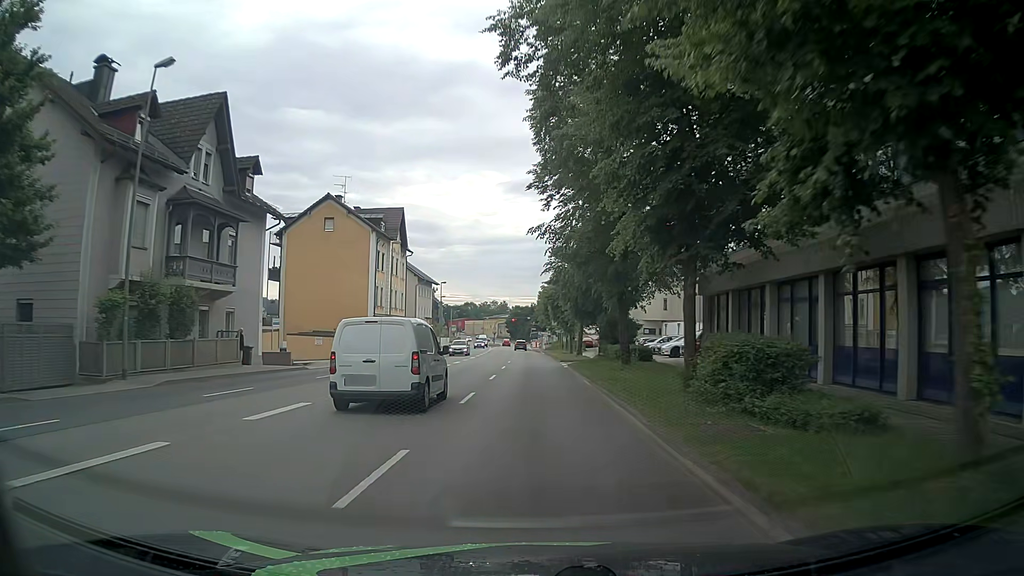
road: primary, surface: asphalt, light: Day
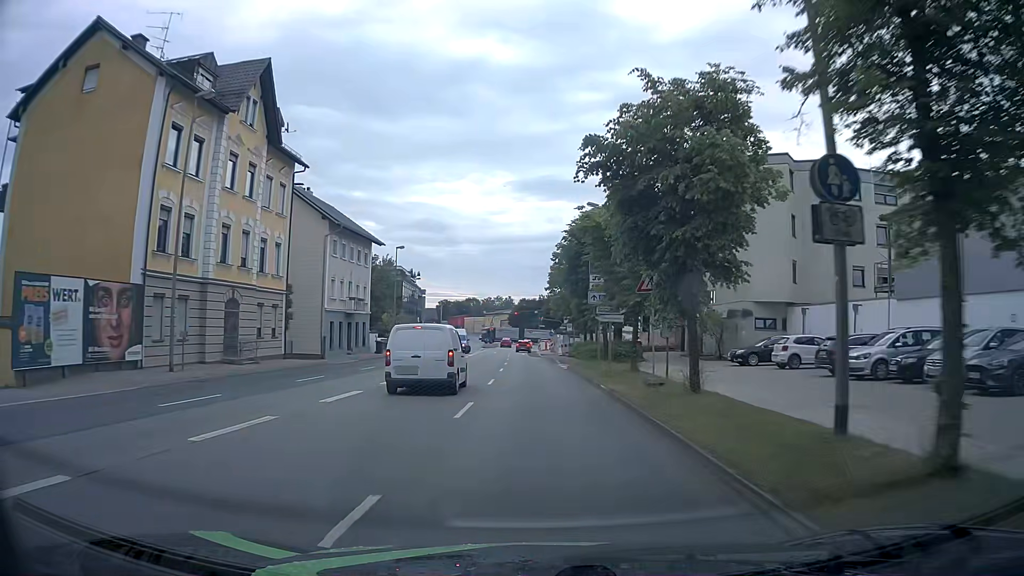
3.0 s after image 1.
(-0.3, +38.5) m; -1°
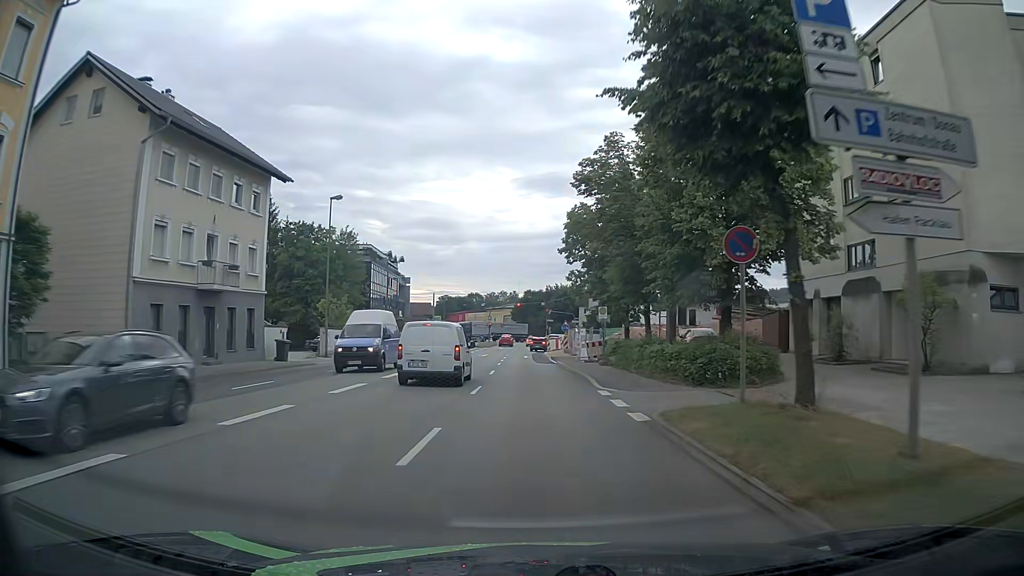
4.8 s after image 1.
(+0.1, +23.0) m; -1°
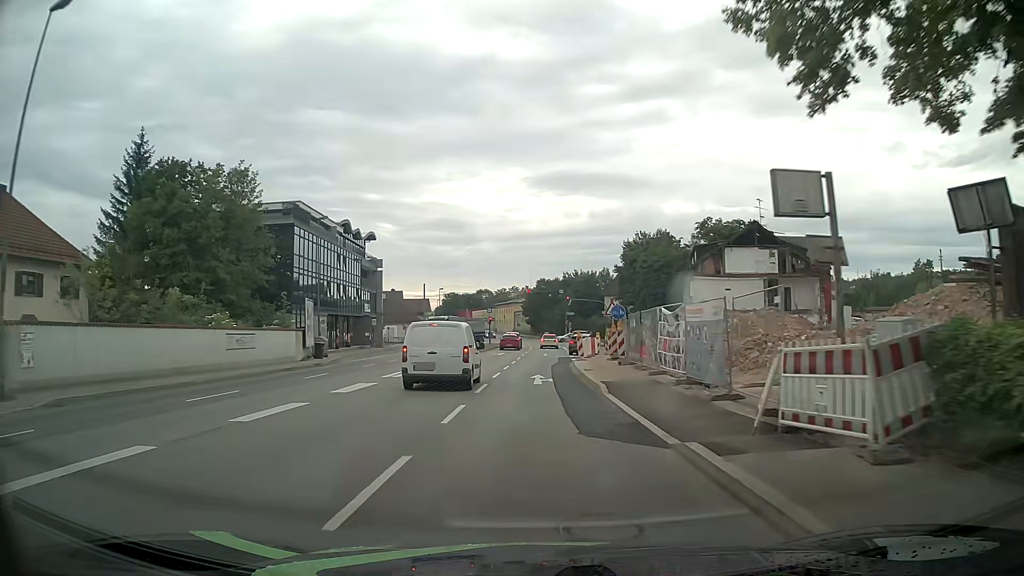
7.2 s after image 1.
(-0.1, +29.4) m; -1°
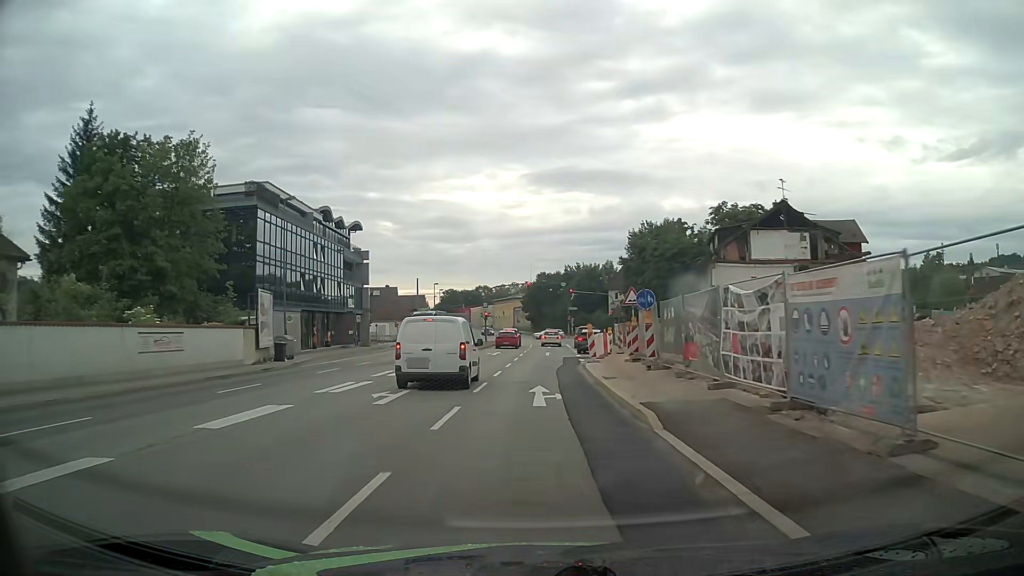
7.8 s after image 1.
(+0.1, +6.9) m; 0°
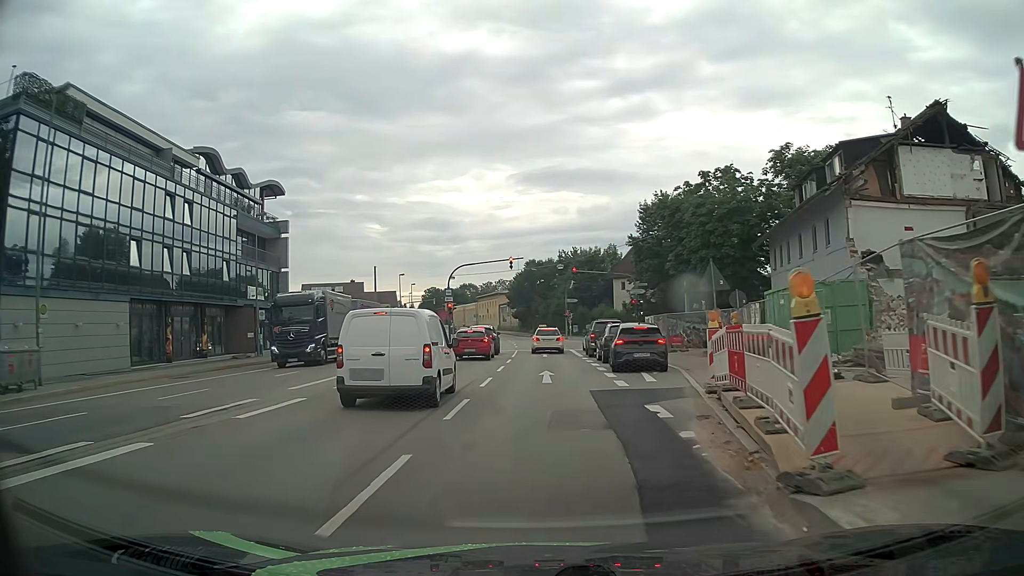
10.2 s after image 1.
(+0.4, +22.9) m; +2°
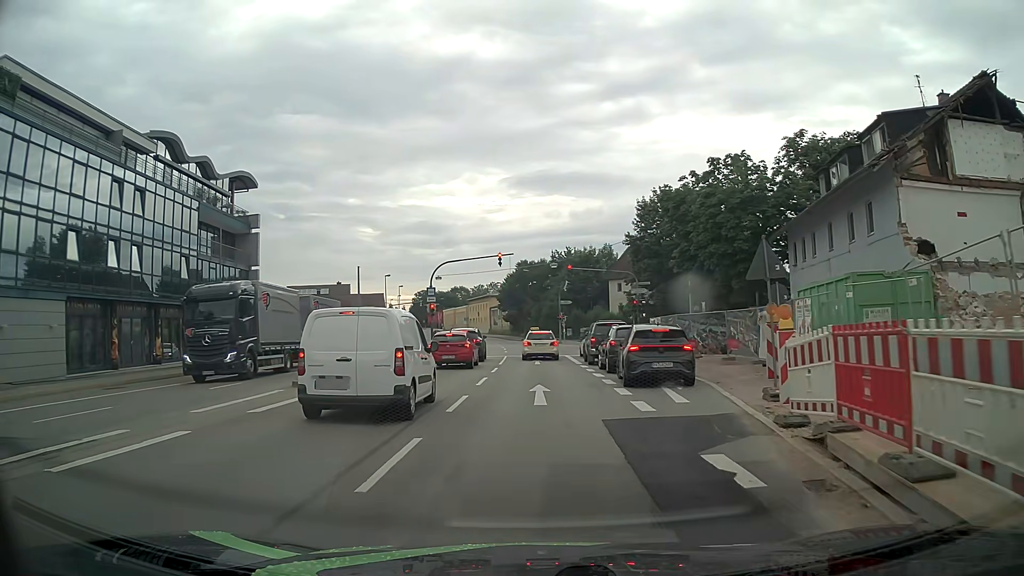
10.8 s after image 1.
(0.0, +4.6) m; 0°
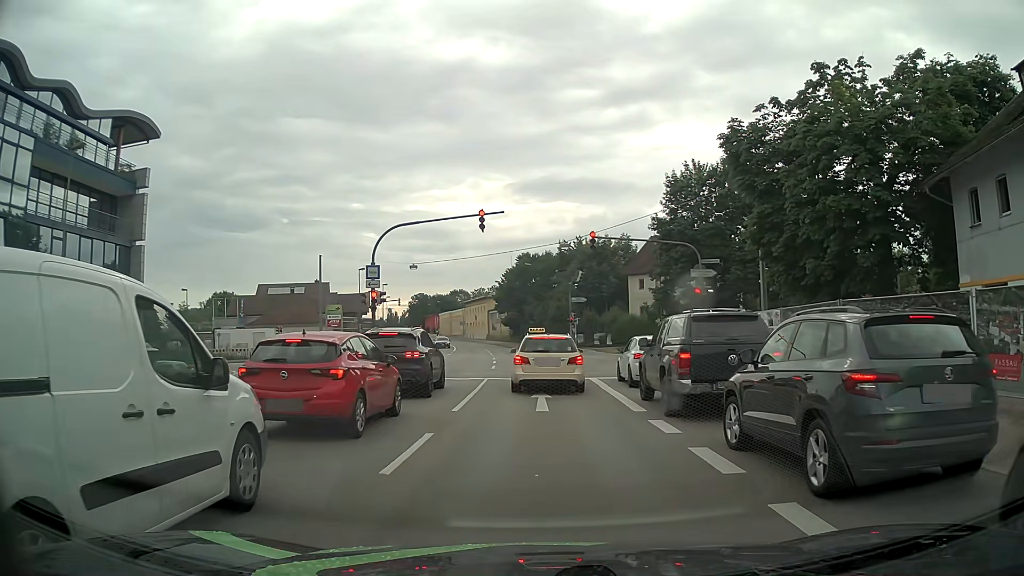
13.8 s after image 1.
(0.0, +16.5) m; -1°
(0, +10) (0, +20) (0, +30) (0, +40) (-1, +50) (-2, +60) (-3, +70) (-4, +80) (-5, +90) (-7, +100) m
